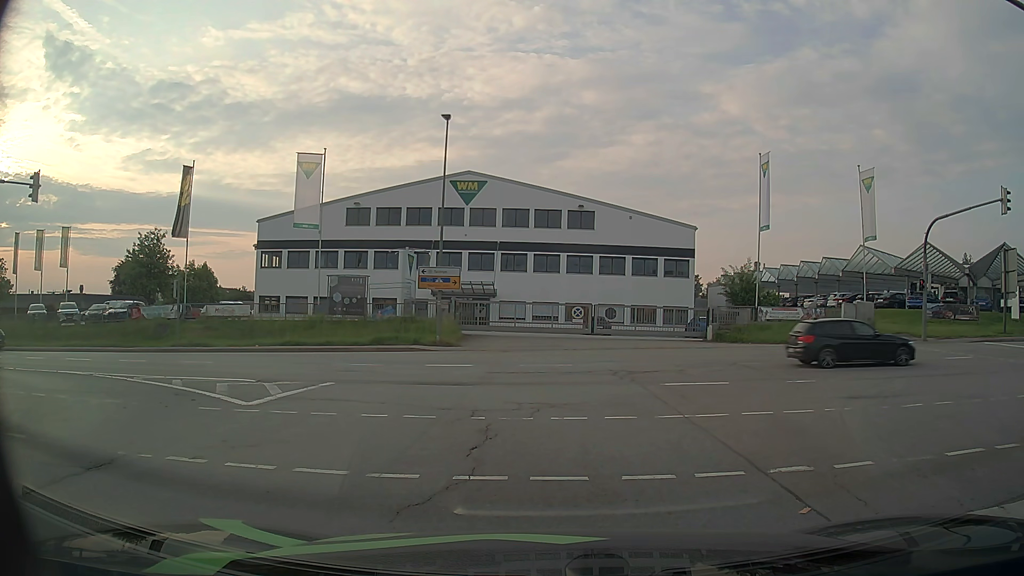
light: Day
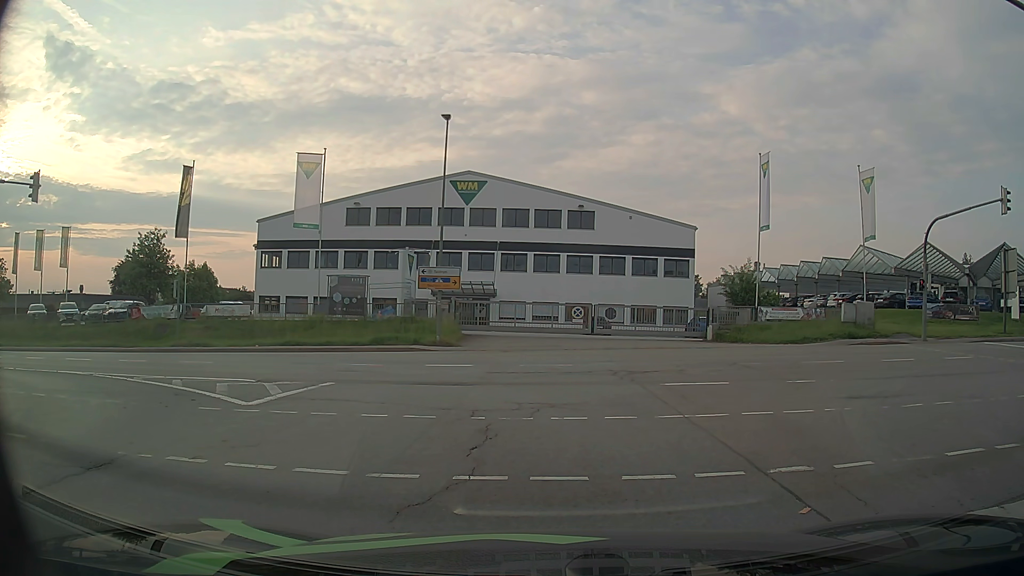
(0.0, 0.0) m; 0°
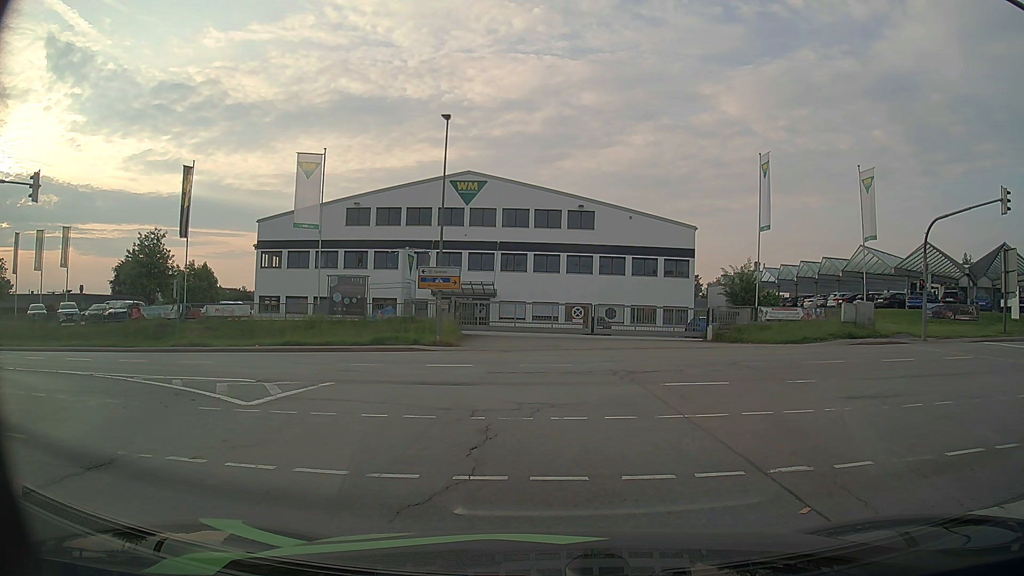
(0.0, 0.0) m; 0°
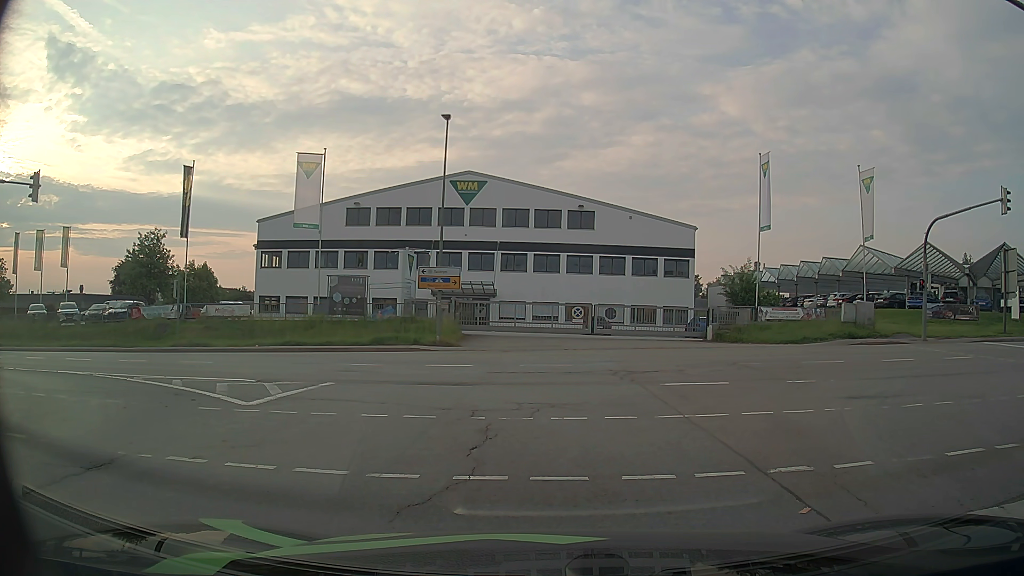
(0.0, 0.0) m; 0°
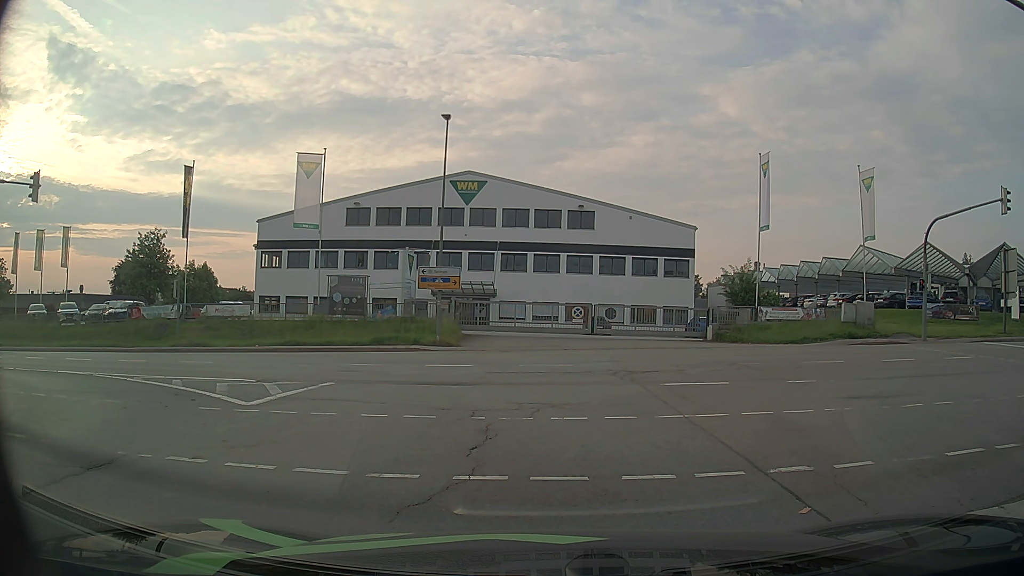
(0.0, 0.0) m; 0°
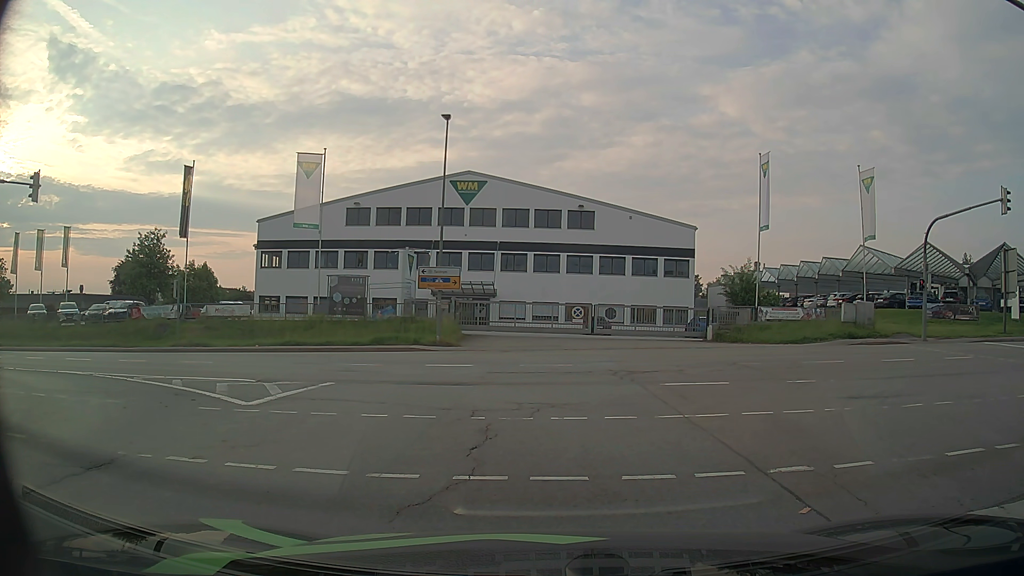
(0.0, 0.0) m; 0°
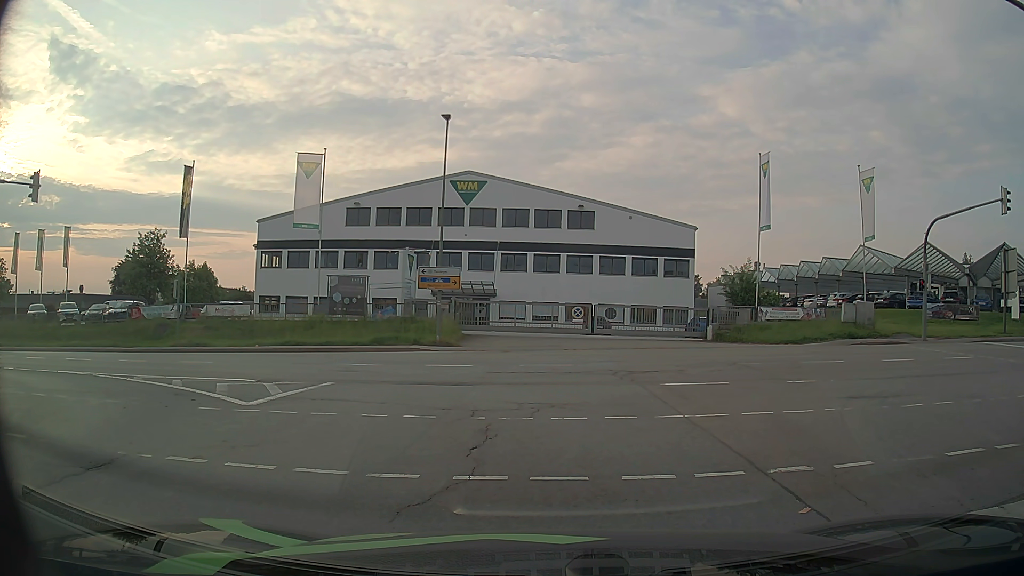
(0.0, 0.0) m; 0°
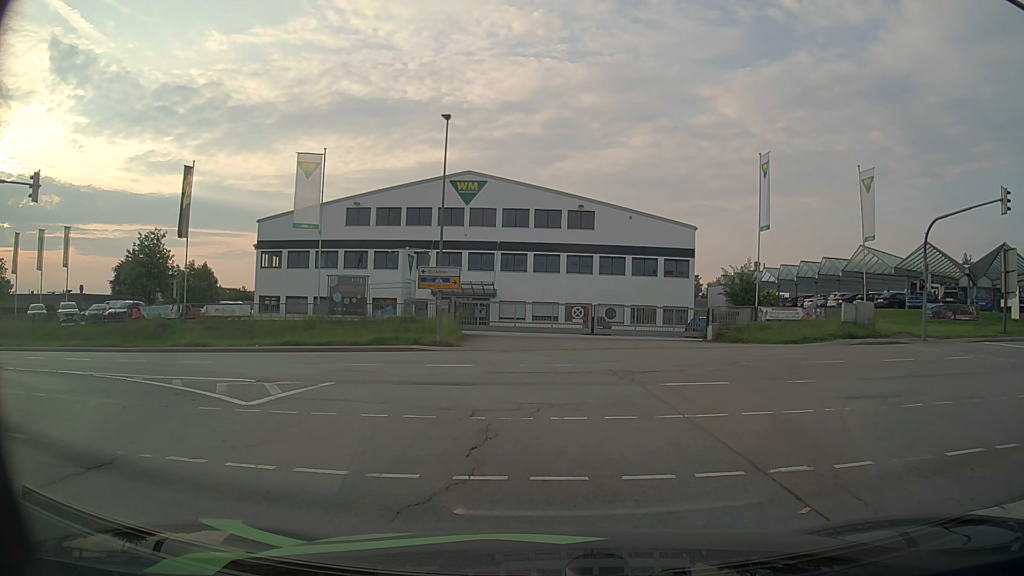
(0.0, 0.0) m; 0°
(-1, +10) (-5, +19) (-14, +24) (-24, +25) (-34, +25) (-44, +24) (-54, +24) (-64, +24) (-74, +24) (-84, +25) m
